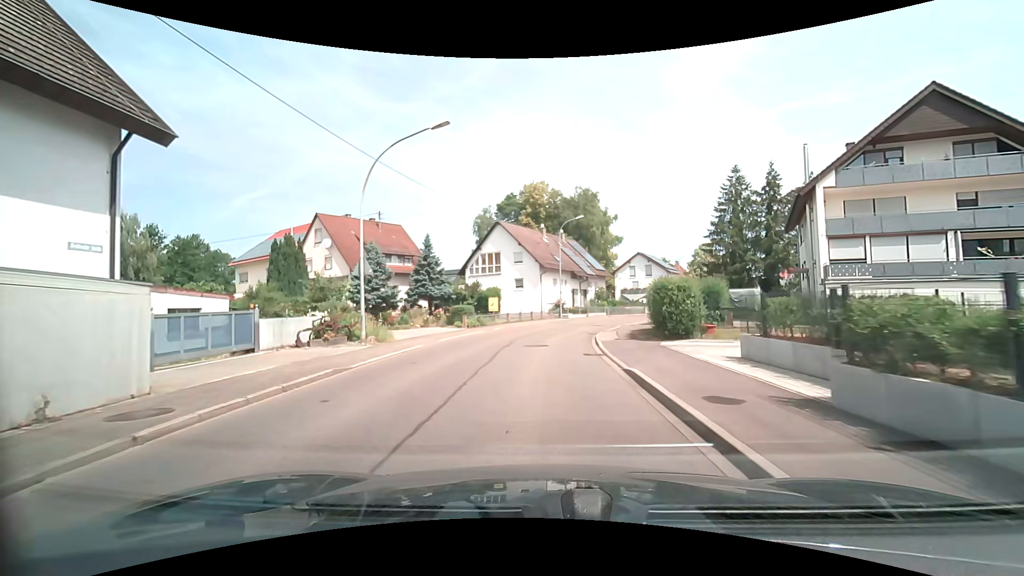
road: tertiary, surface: asphalt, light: Day
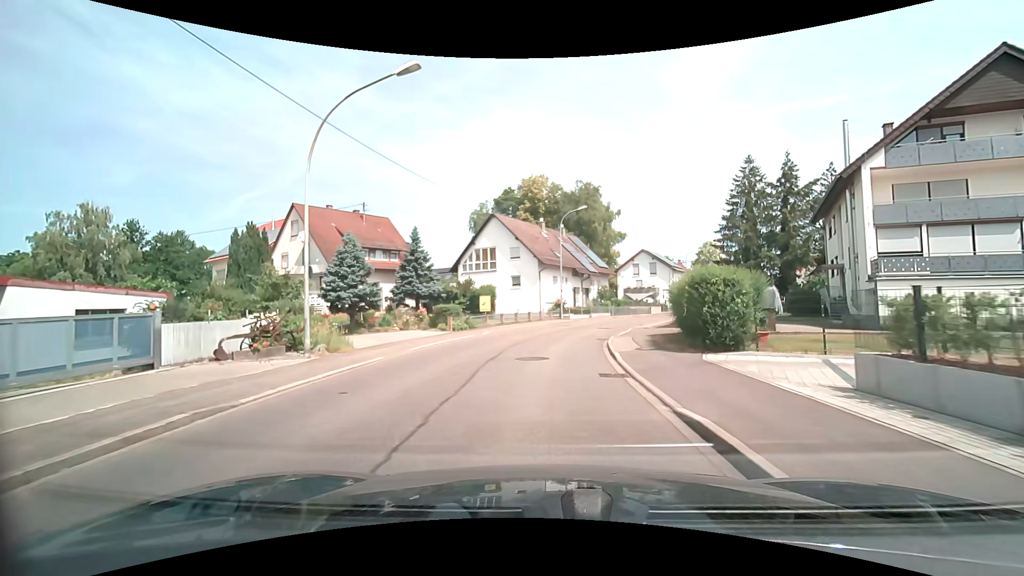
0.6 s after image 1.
(-0.1, +4.2) m; -1°
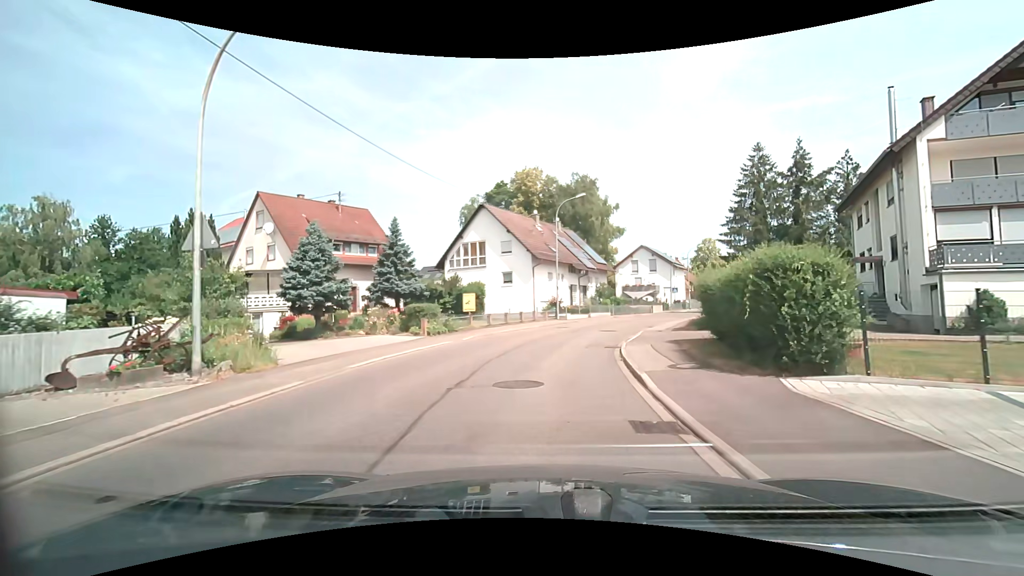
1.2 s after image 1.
(0.0, +4.2) m; +1°
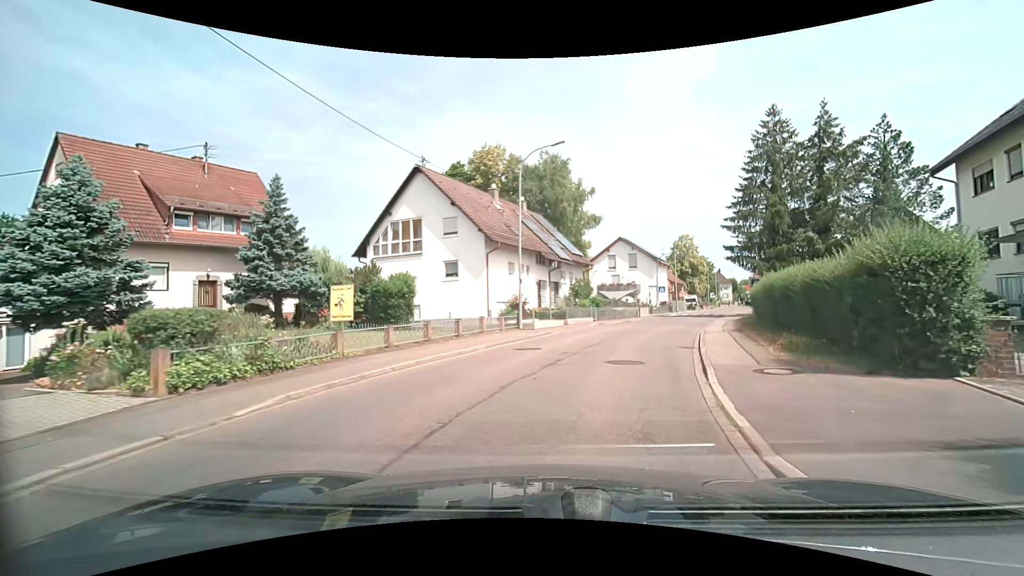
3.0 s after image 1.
(+0.1, +12.5) m; +2°
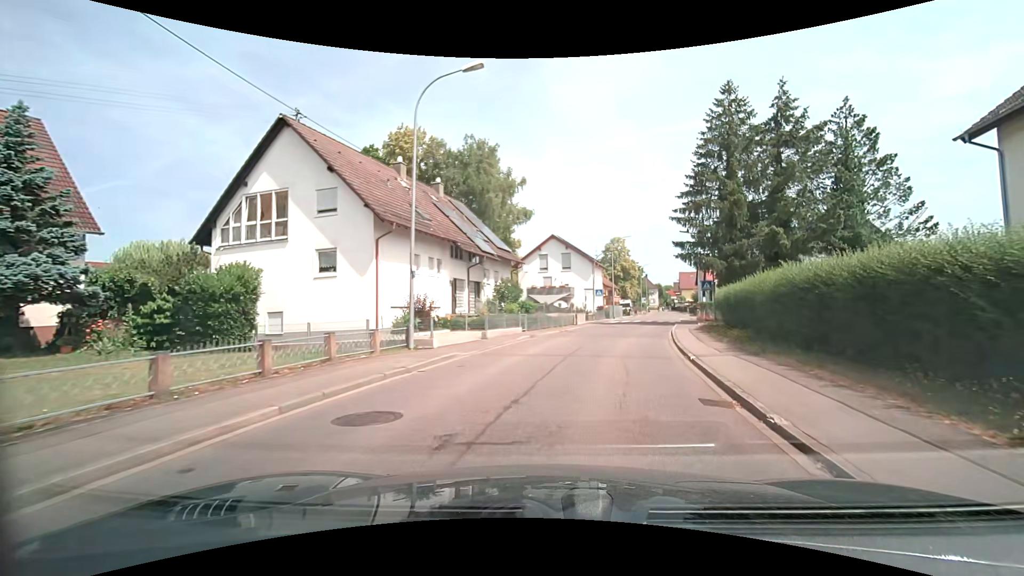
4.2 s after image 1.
(+0.6, +8.3) m; +7°
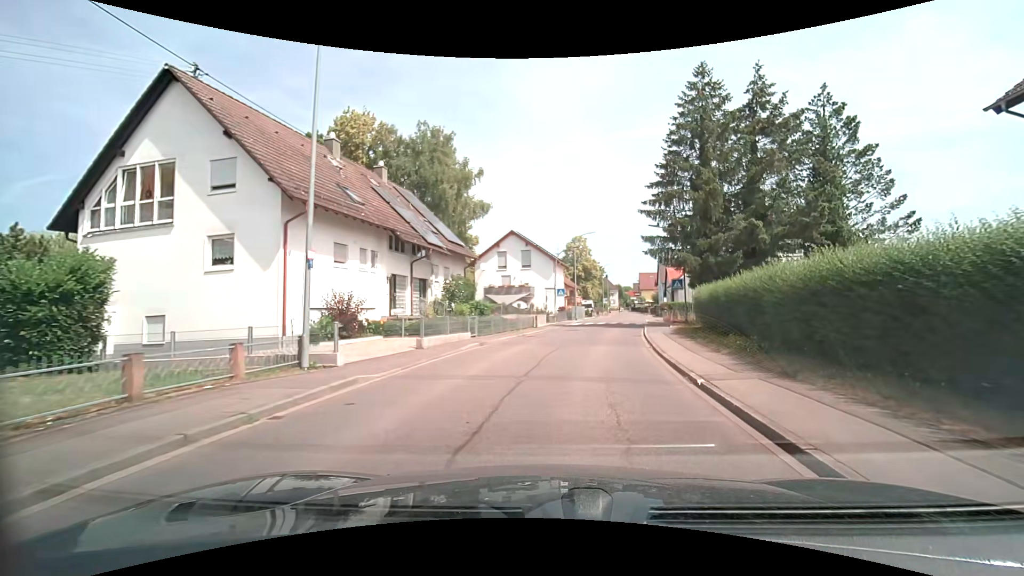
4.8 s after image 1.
(+0.2, +4.1) m; +5°
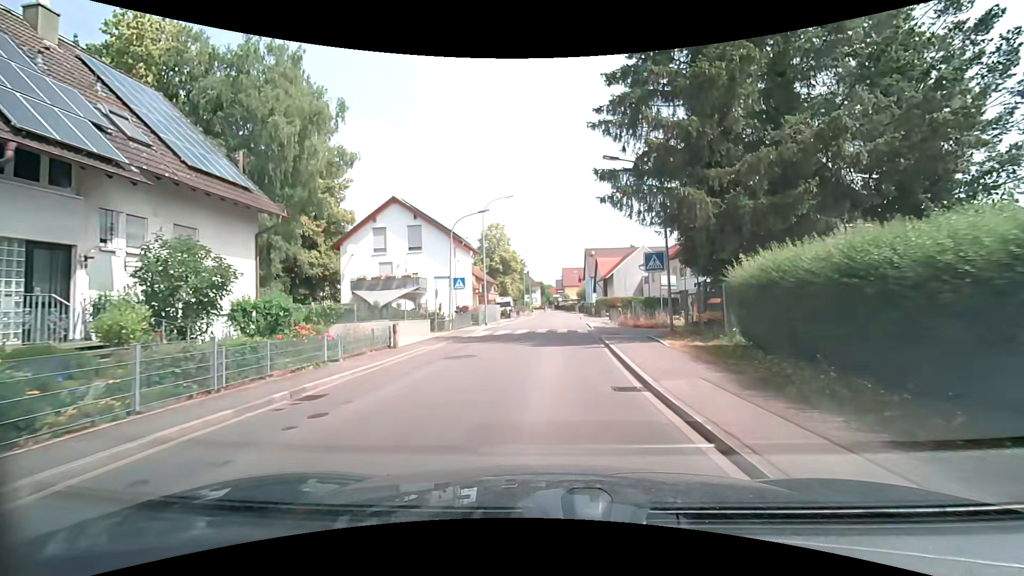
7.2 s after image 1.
(+1.8, +16.9) m; +10°
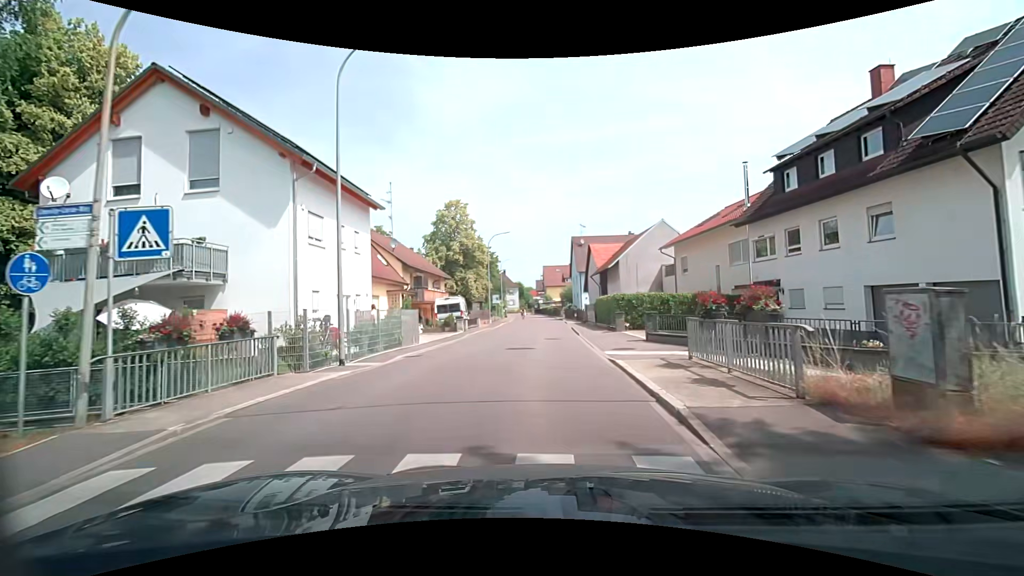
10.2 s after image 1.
(+0.7, +22.0) m; +3°
(0, +10) (0, +20) (0, +30) (0, +40) (0, +50) (0, +60) (0, +70) (0, +80) (-1, +90) (-2, +100) m
